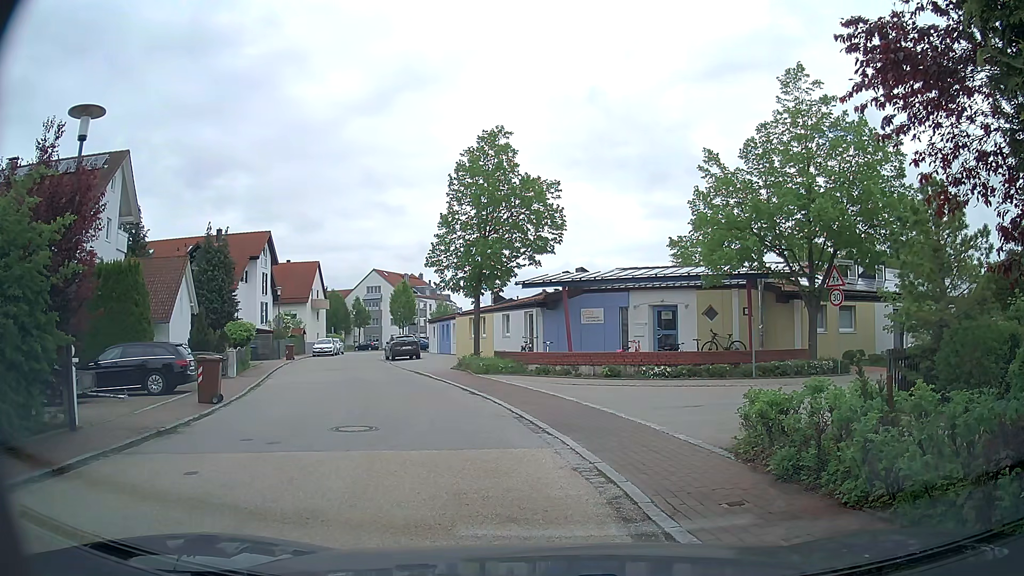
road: residential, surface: asphalt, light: Day
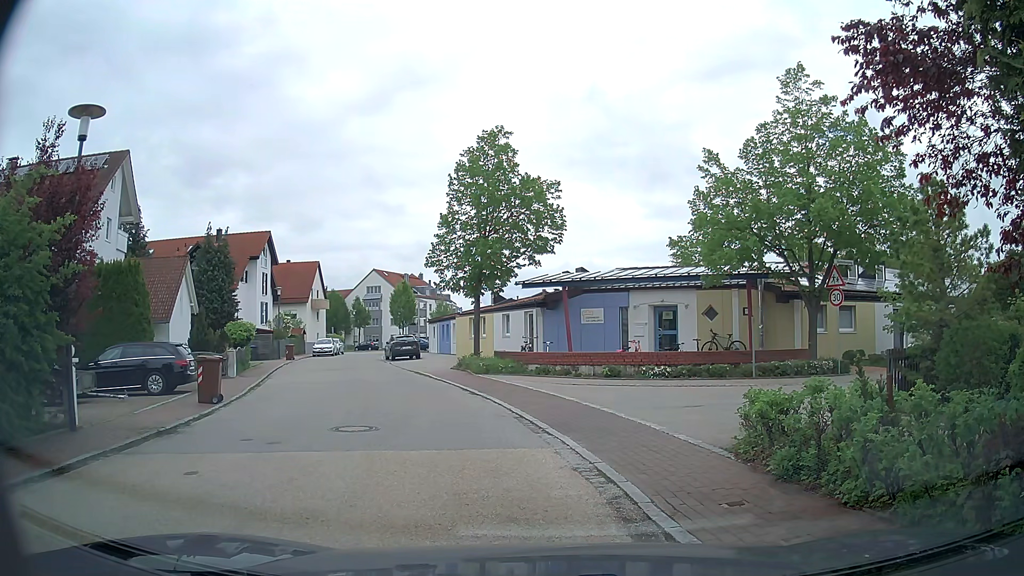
(0.0, 0.0) m; 0°
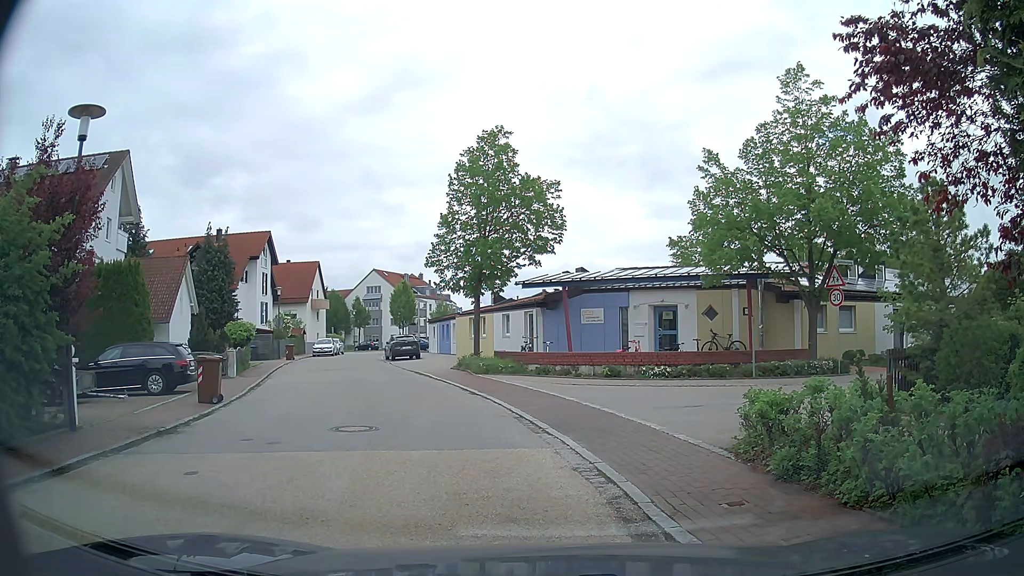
(0.0, 0.0) m; 0°
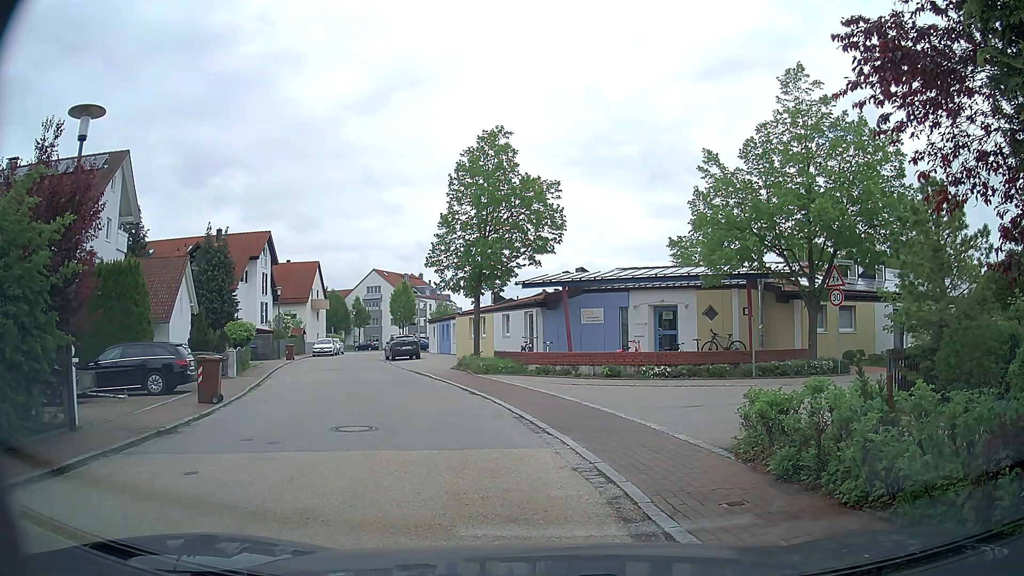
(0.0, 0.0) m; 0°
